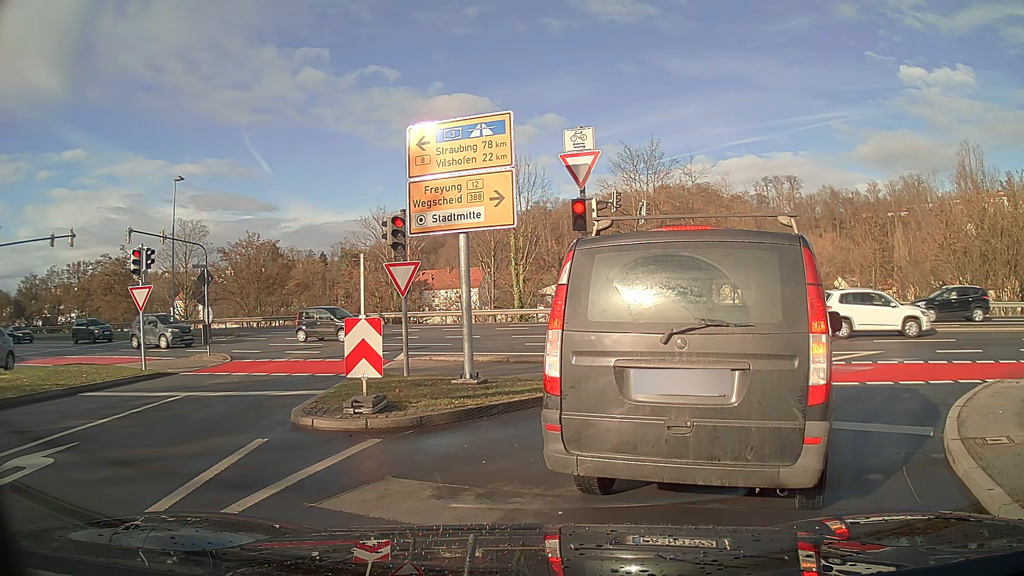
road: residential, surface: asphalt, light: Day
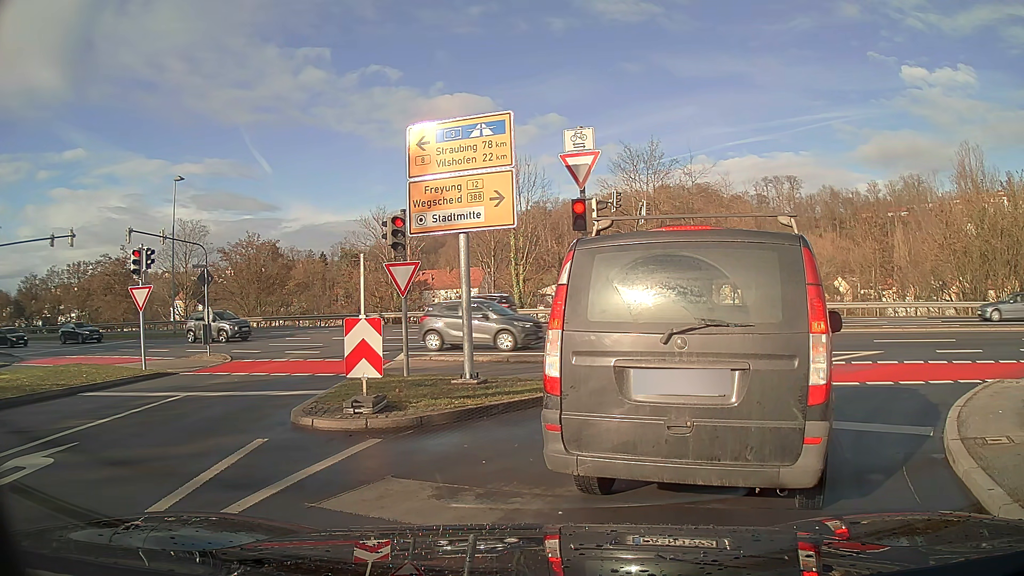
(0.0, 0.0) m; 0°
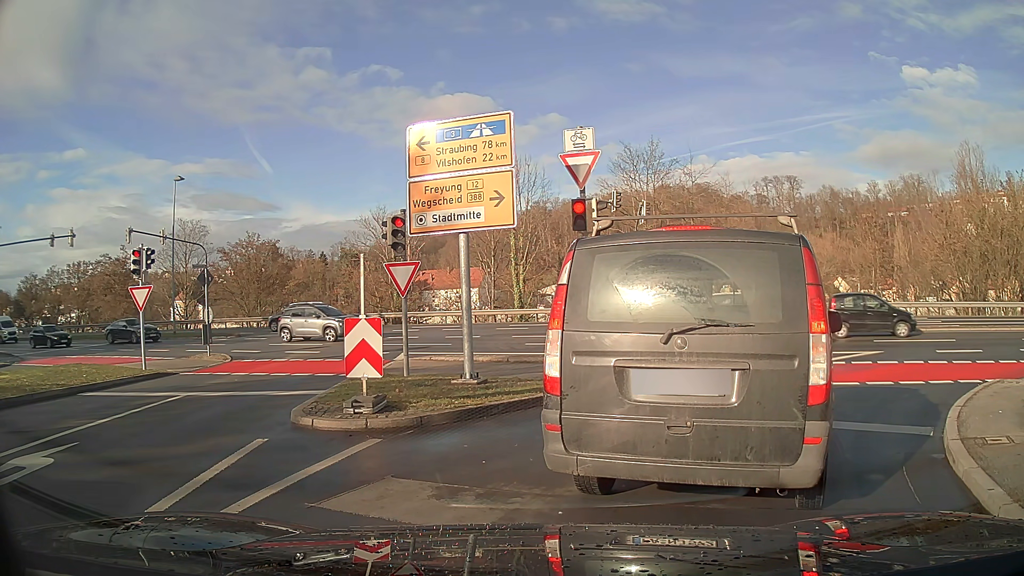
(0.0, 0.0) m; 0°
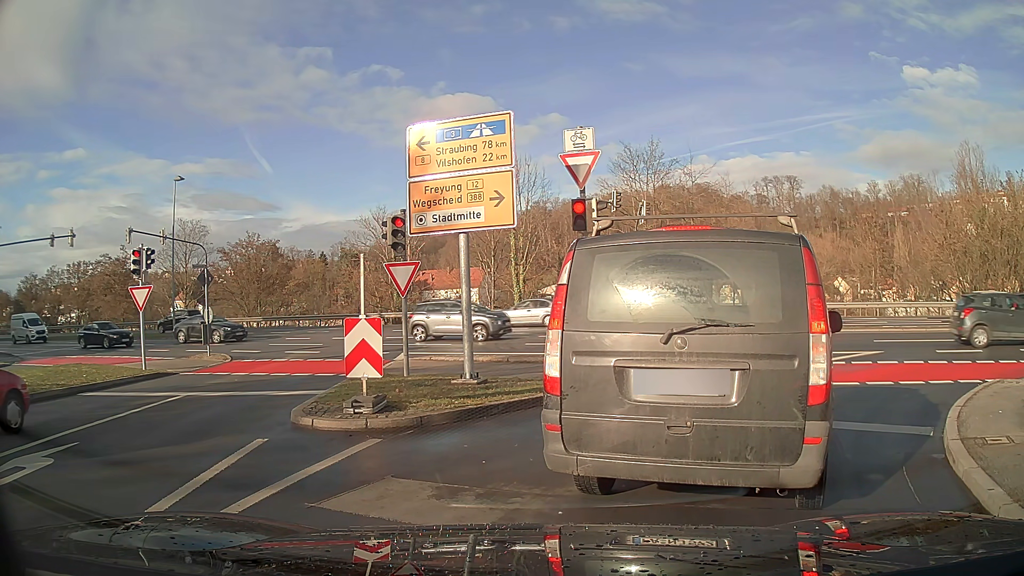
(0.0, 0.0) m; 0°
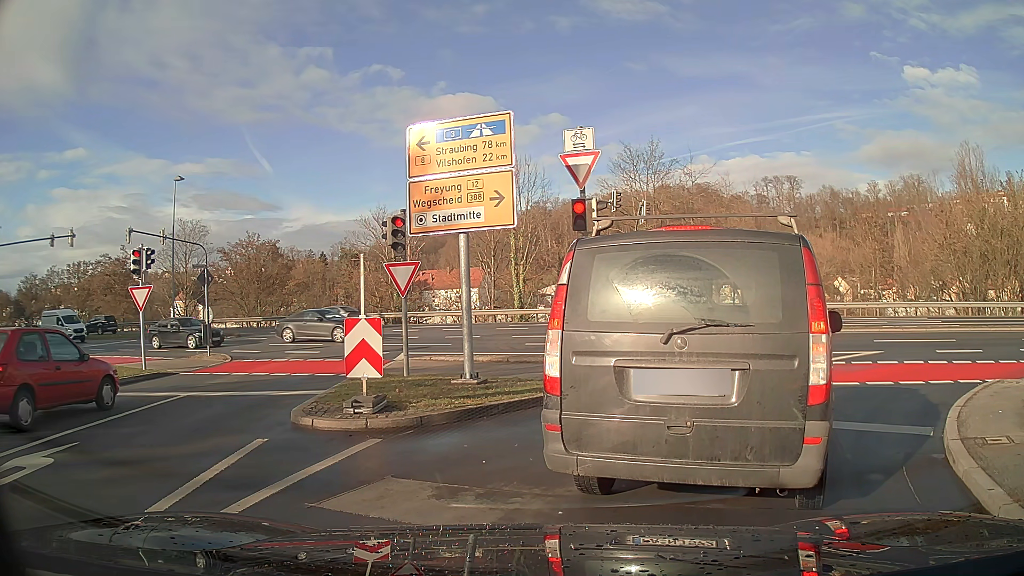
(0.0, 0.0) m; 0°
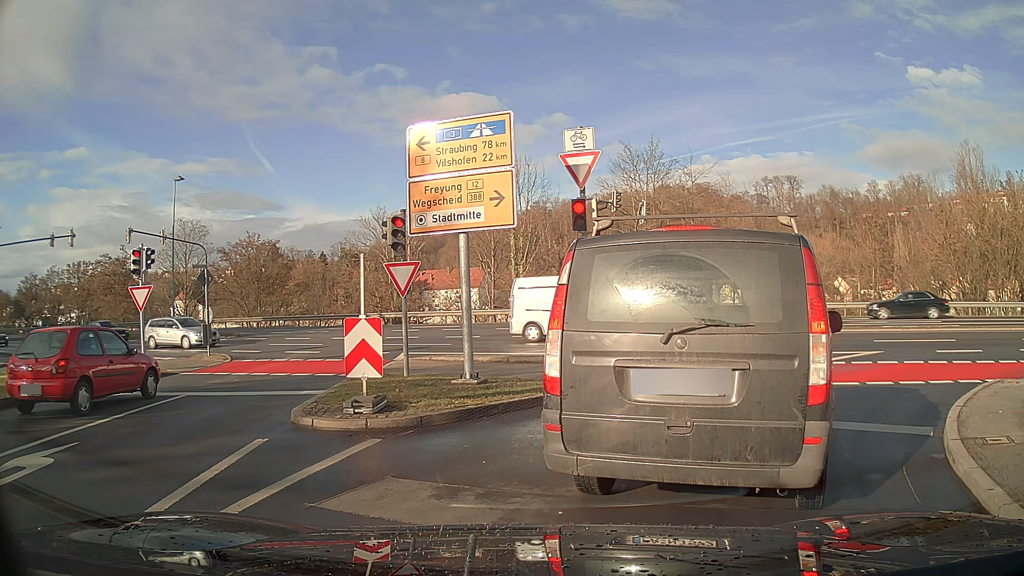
(0.0, 0.0) m; 0°
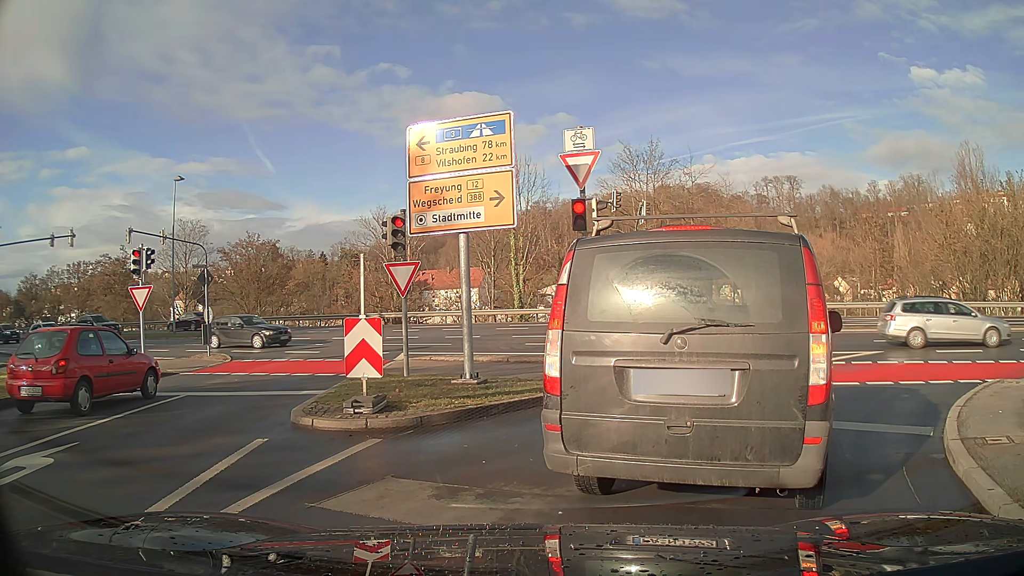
(0.0, 0.0) m; 0°
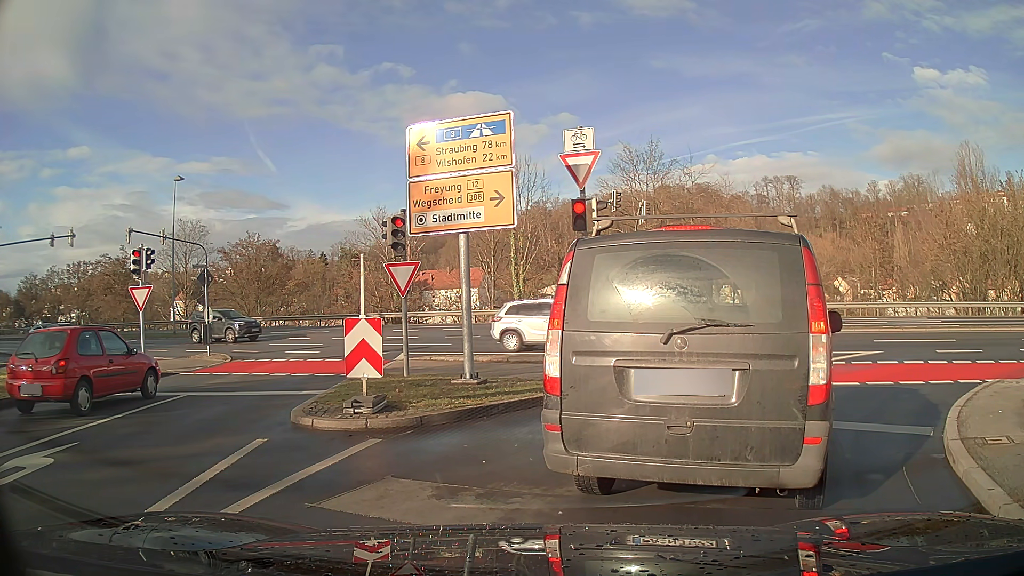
(0.0, 0.0) m; 0°
(+3, +9) (+11, +15) (+21, +15) (+30, +12) (+39, +8) (+49, +4) (+58, +1) (+68, -2) (+77, -5) (+87, -9) m
